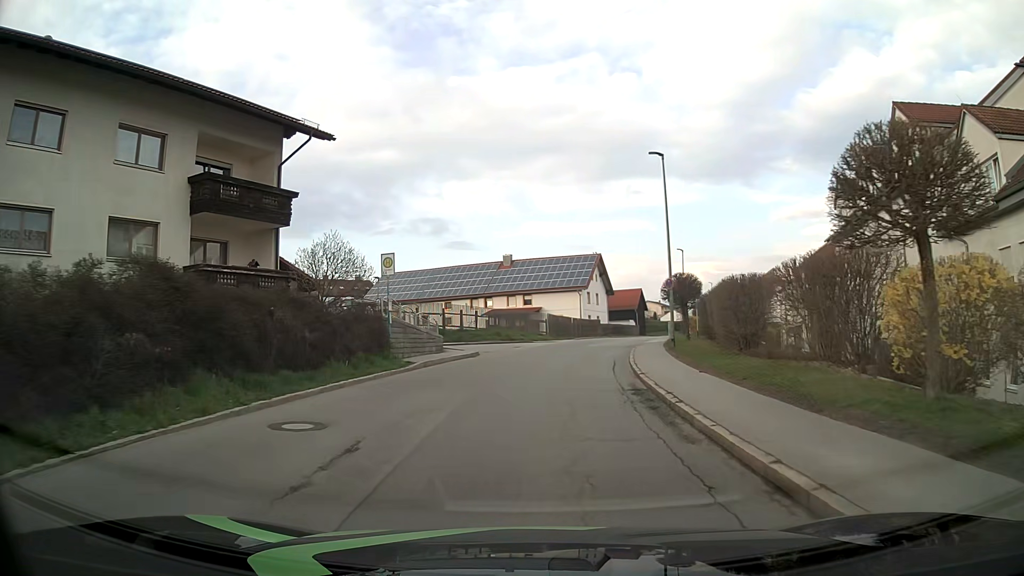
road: tertiary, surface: asphalt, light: Day
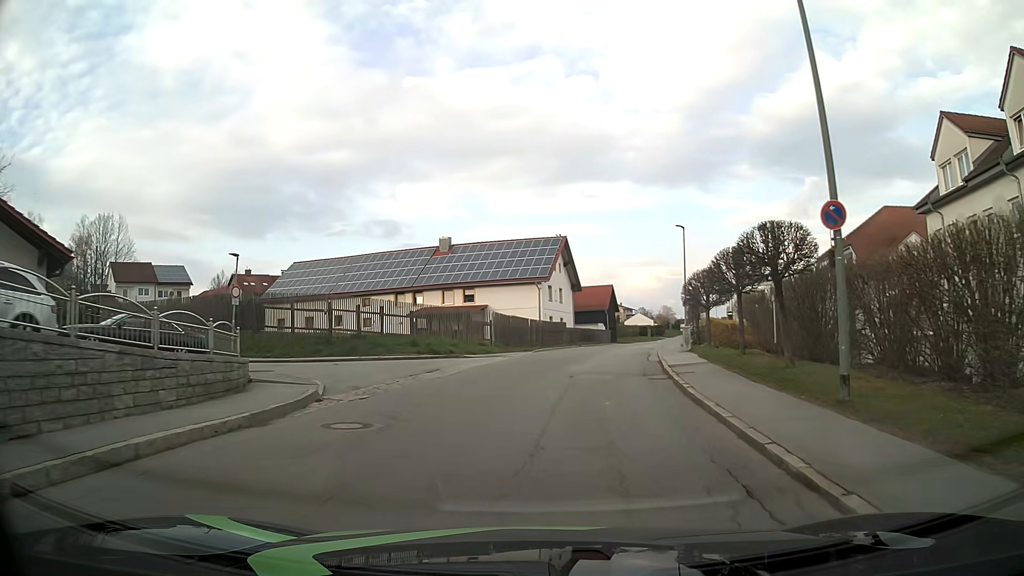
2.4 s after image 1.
(+0.4, +18.2) m; +4°
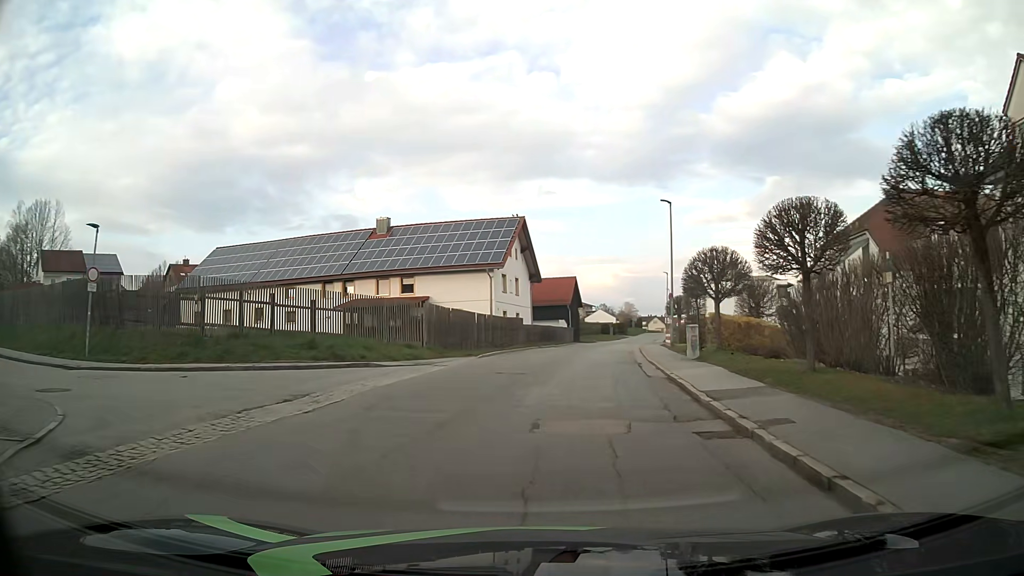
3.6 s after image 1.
(+0.3, +9.0) m; +4°
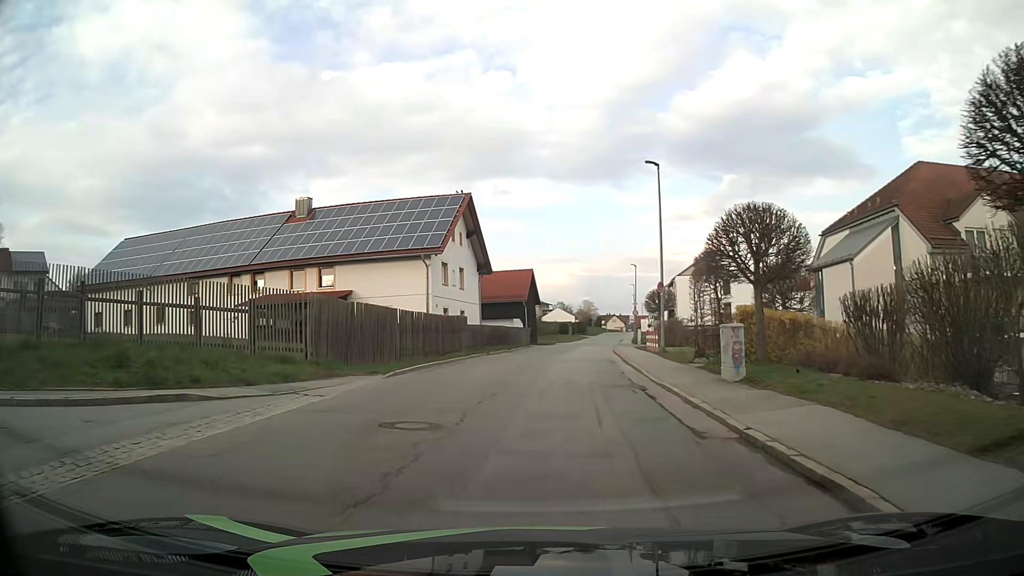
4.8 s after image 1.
(+0.3, +9.0) m; +4°
(0, +10) (+1, +20) (+2, +30) (+3, +40) (+4, +50) (+5, +60) (+7, +70) (+8, +80) (+10, +89) (+11, +99) m
